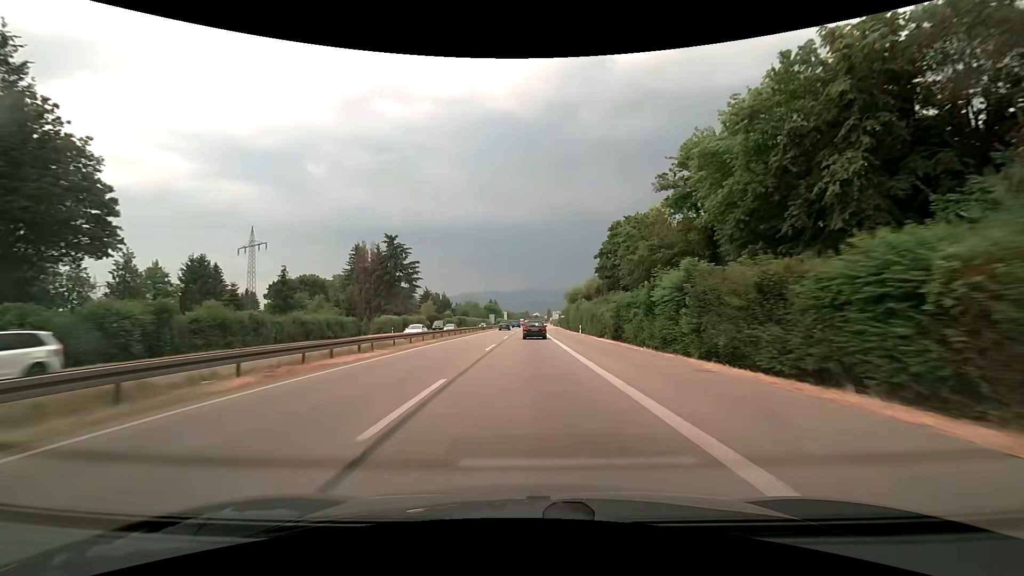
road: trunk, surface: asphalt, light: Day
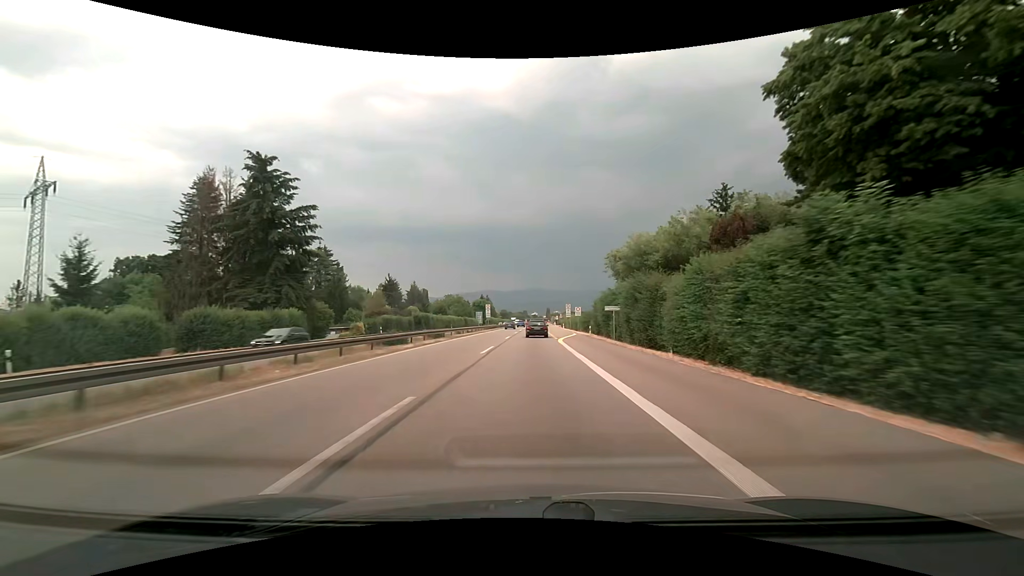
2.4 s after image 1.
(+0.1, +56.9) m; 0°
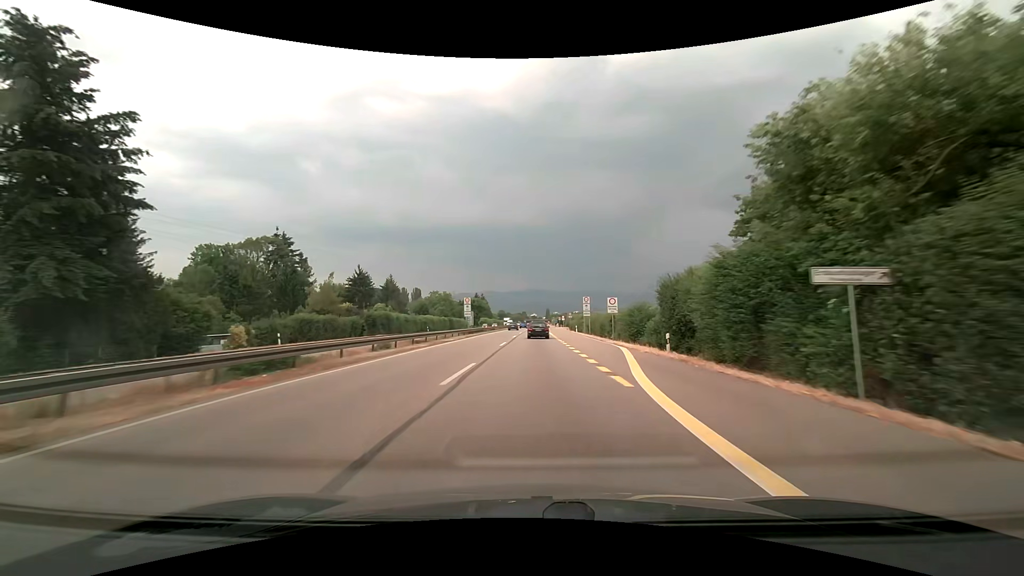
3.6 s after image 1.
(+0.1, +28.6) m; 0°
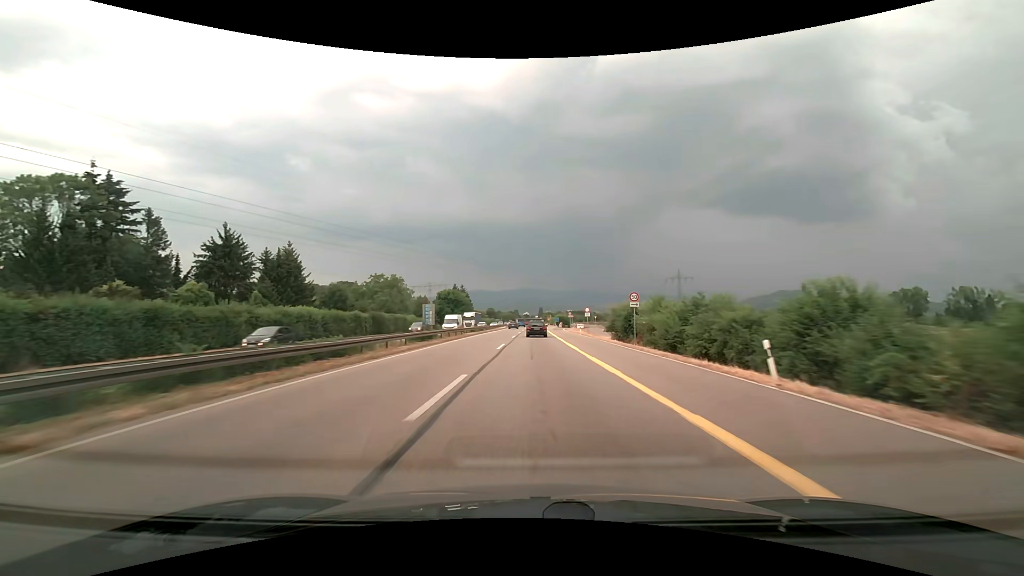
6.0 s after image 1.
(+0.3, +58.0) m; +1°
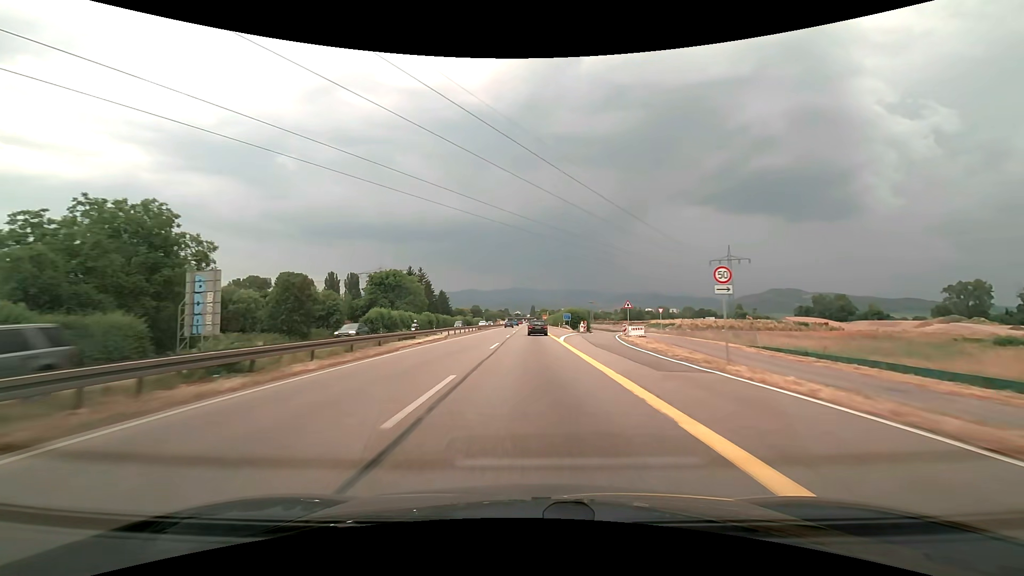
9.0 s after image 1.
(+0.9, +72.8) m; +1°
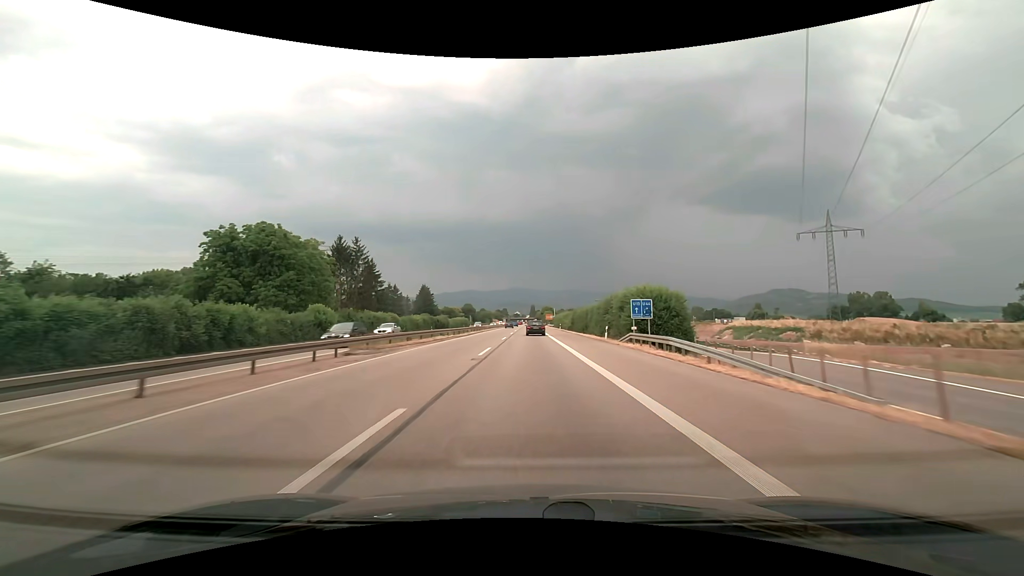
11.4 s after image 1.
(0.0, +58.7) m; 0°
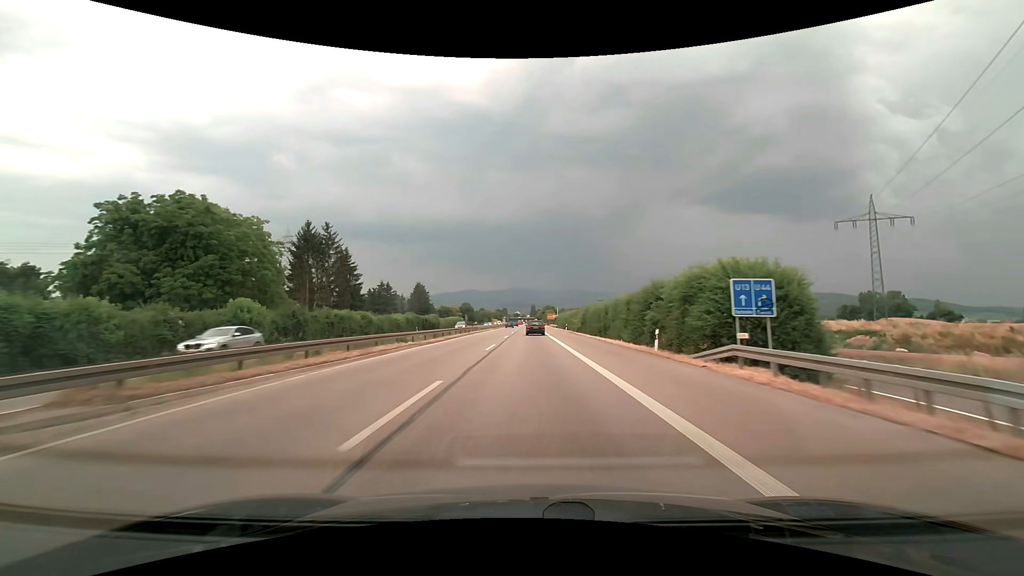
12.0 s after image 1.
(0.0, +14.7) m; 0°
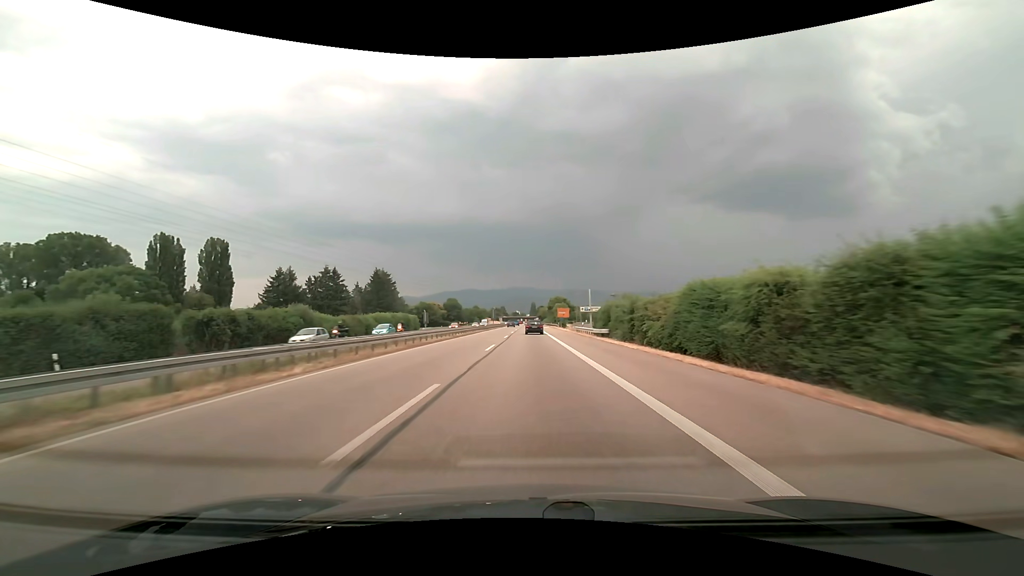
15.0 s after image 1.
(-0.1, +72.8) m; 0°
(0, +10) (0, +20) (0, +30) (0, +40) (0, +50) (0, +60) (0, +70) (0, +80) (0, +90) (0, +100) m
